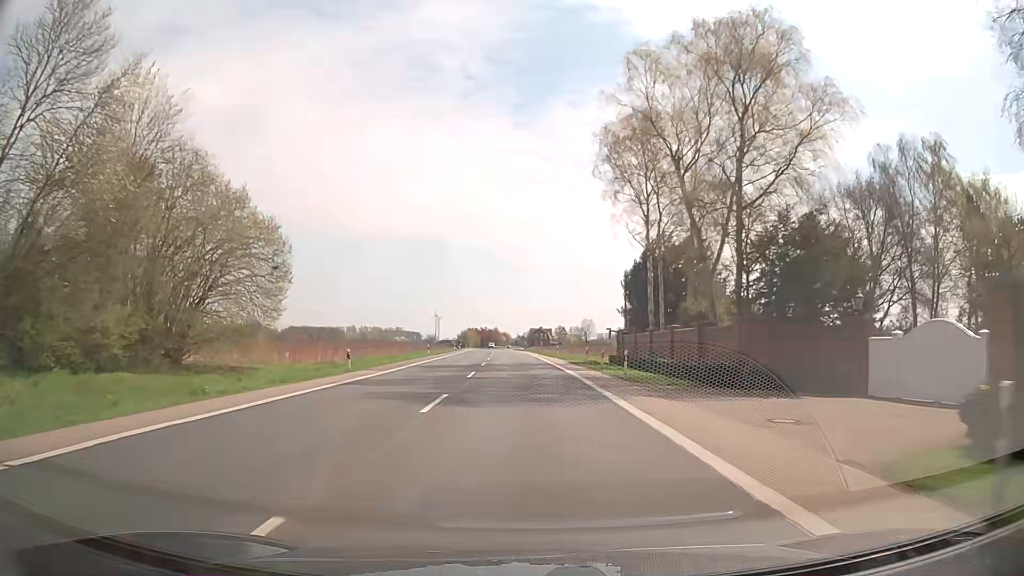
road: secondary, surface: asphalt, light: Day
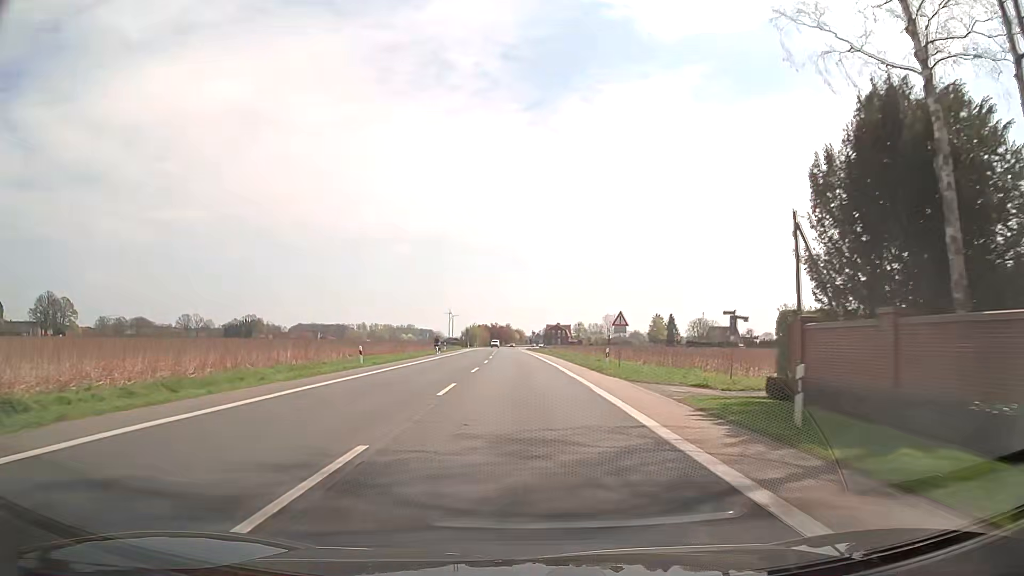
(-0.3, +32.3) m; -1°
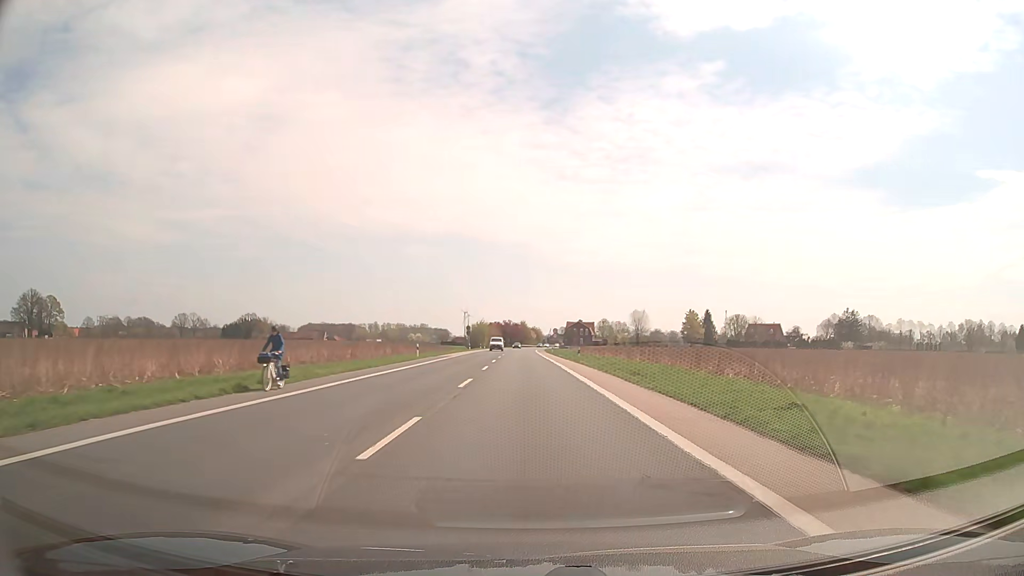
(-0.6, +32.4) m; -2°
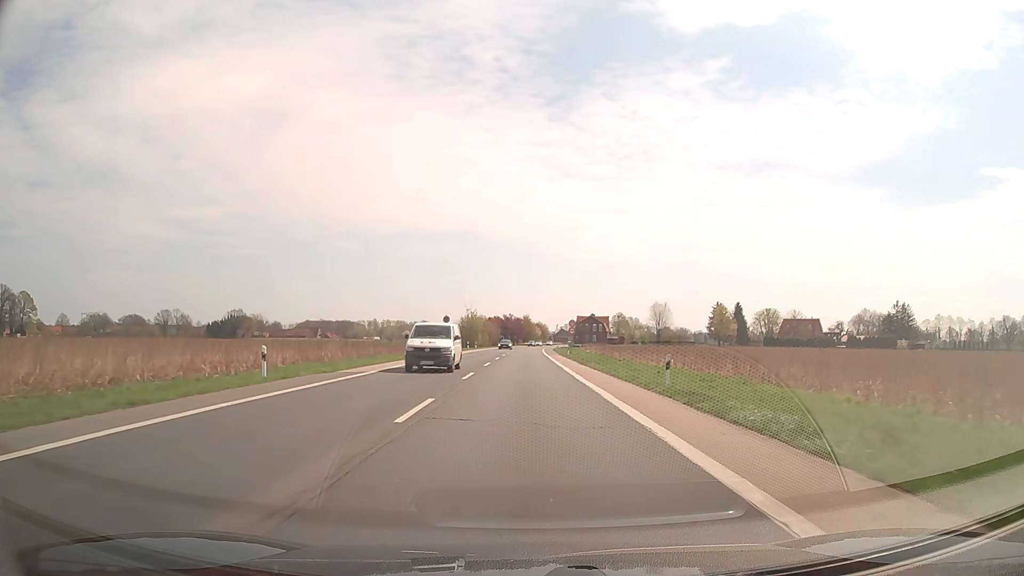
(-0.1, +32.5) m; 0°
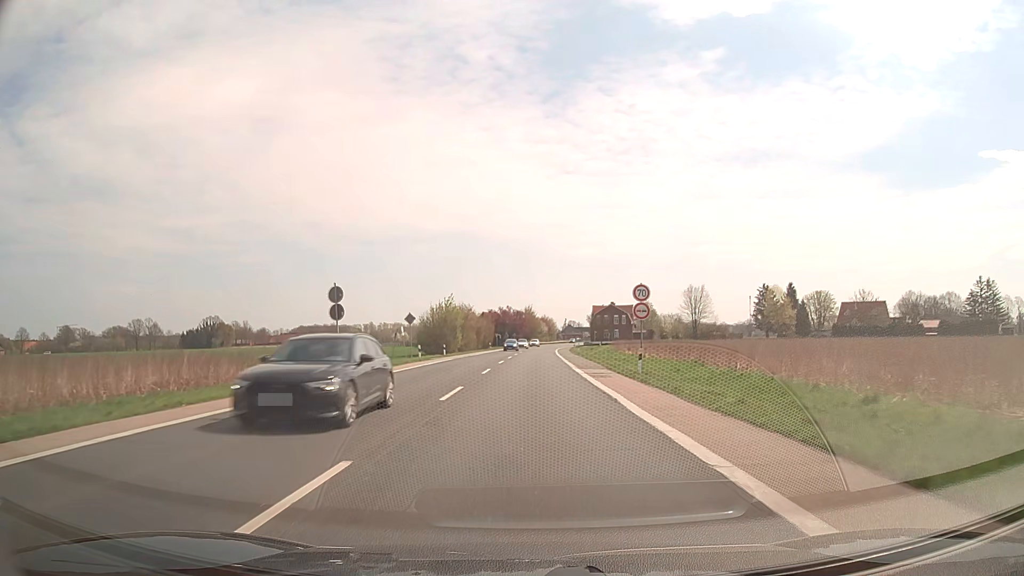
(-0.1, +43.2) m; 0°
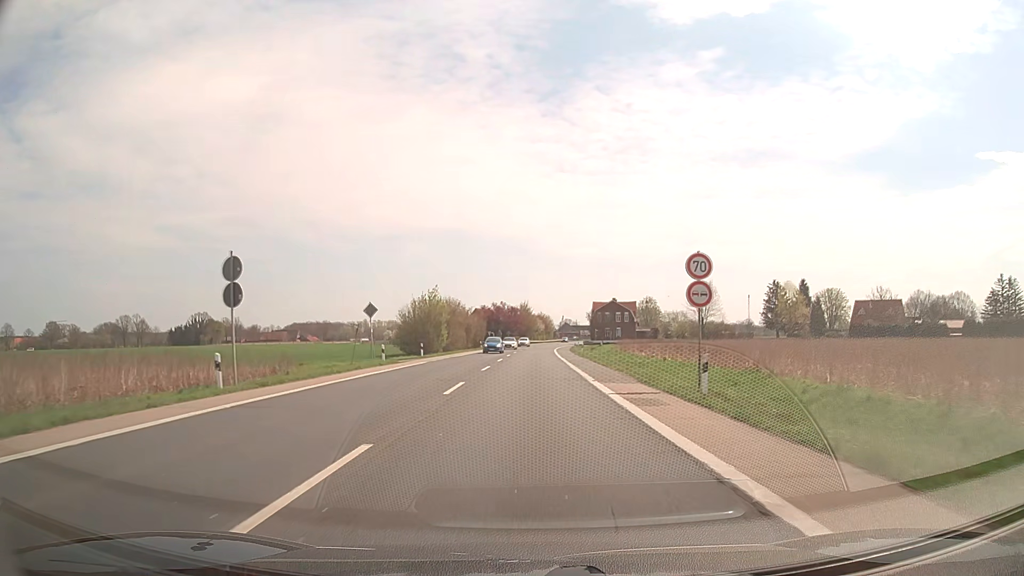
(0.0, +10.8) m; 0°
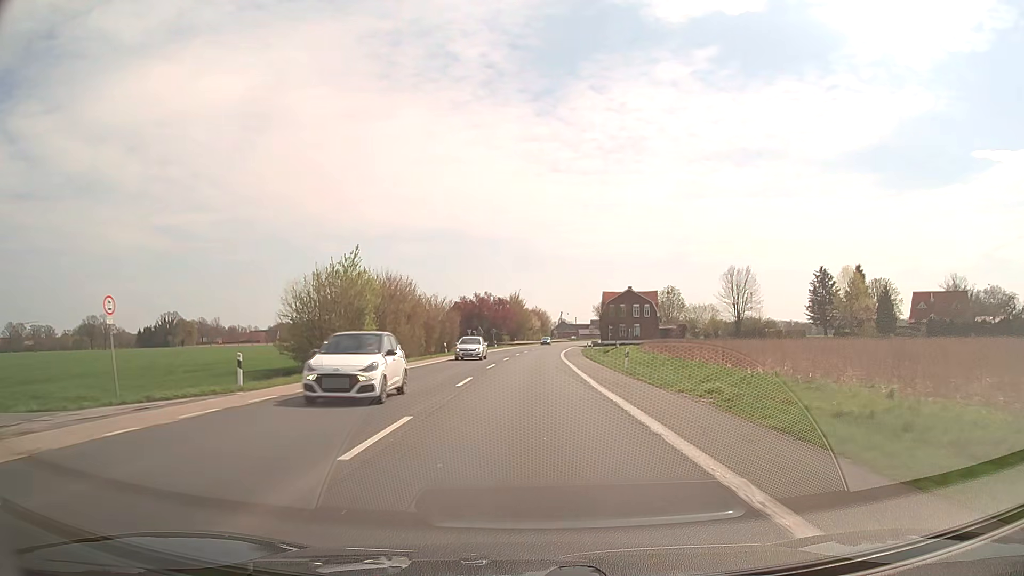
(+0.2, +32.4) m; 0°
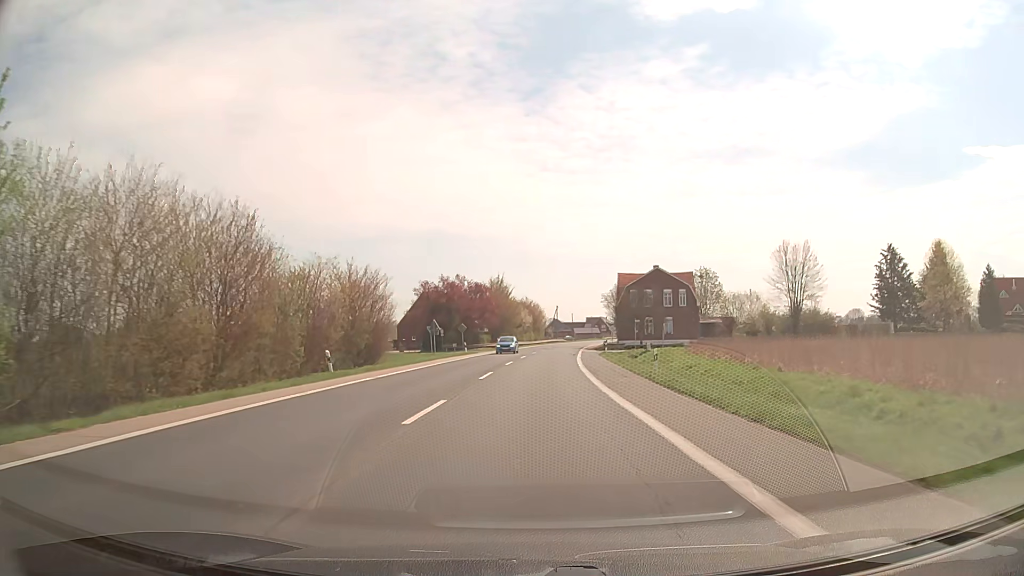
(+0.2, +32.4) m; +1°
(0, +10) (0, +20) (+1, +30) (+1, +40) (+2, +50) (+2, +60) (+3, +70) (+4, +80) (+5, +90) (+7, +100) m
